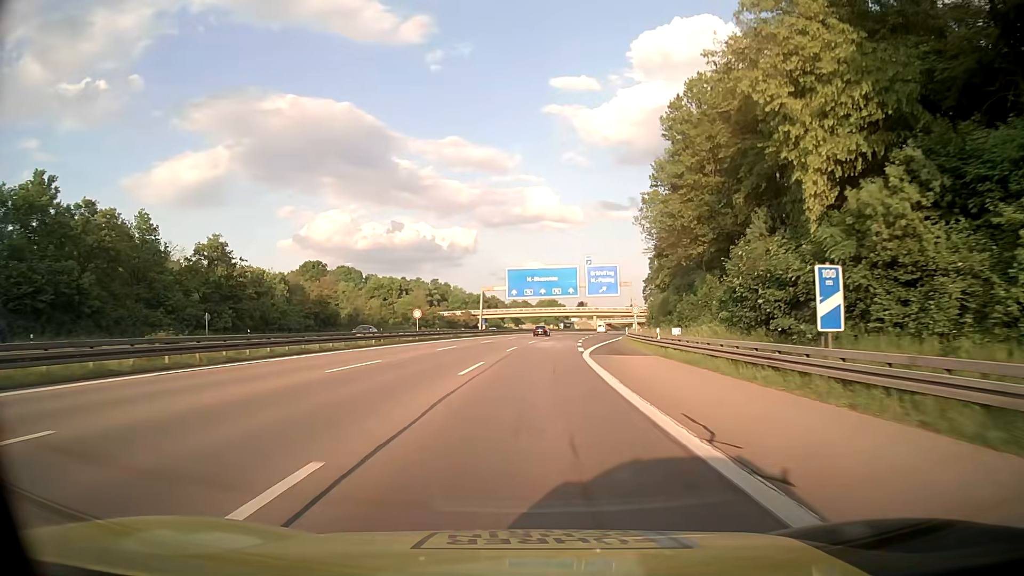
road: motorway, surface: asphalt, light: Day
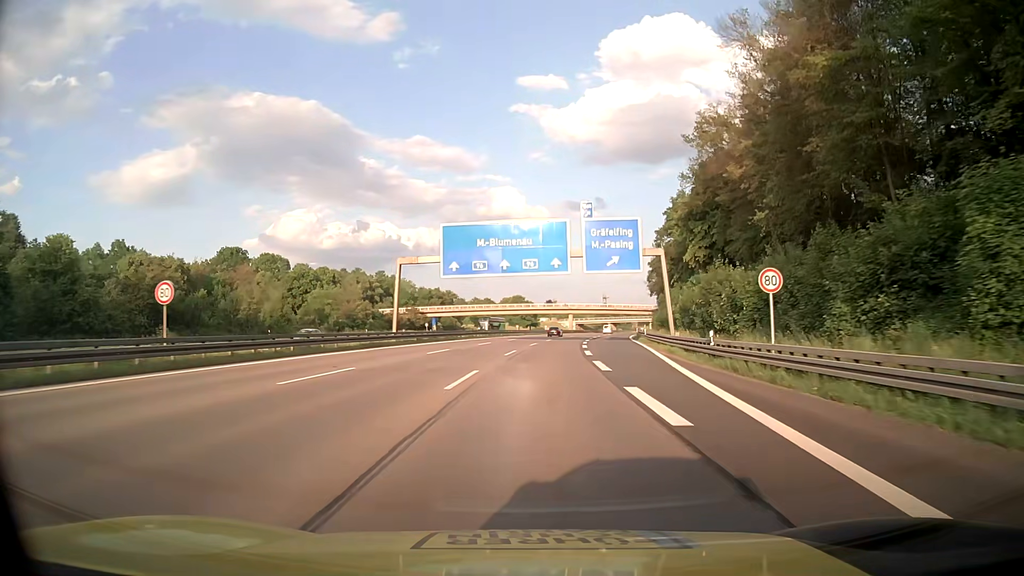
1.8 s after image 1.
(+1.0, +39.8) m; +3°
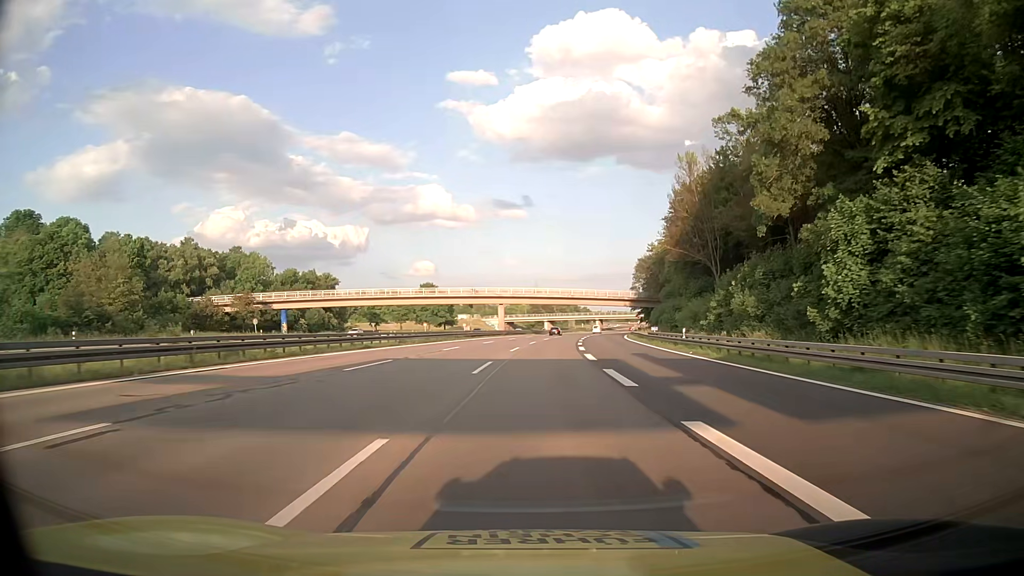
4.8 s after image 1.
(+3.2, +66.2) m; +6°
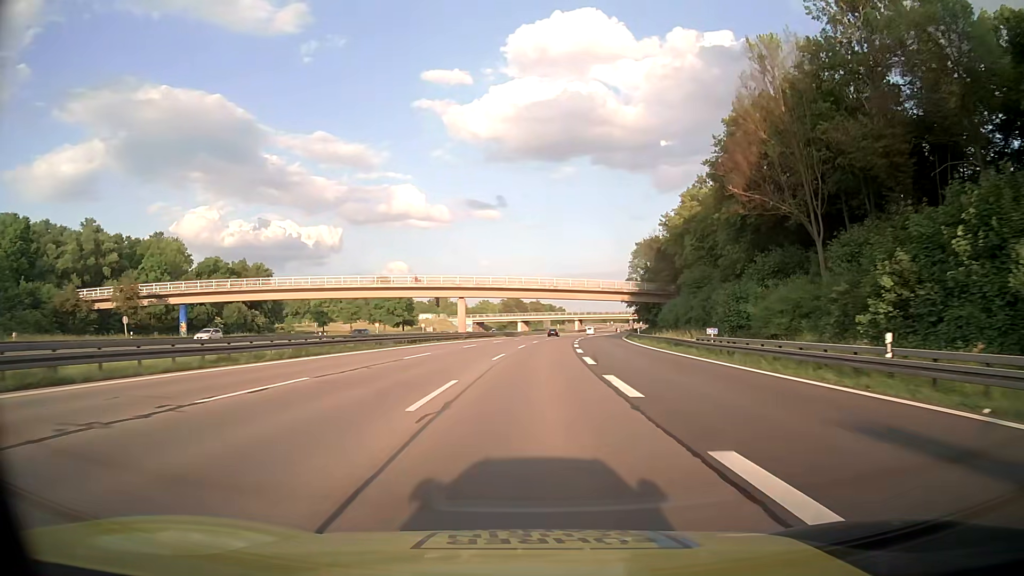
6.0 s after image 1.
(+0.5, +26.5) m; +2°
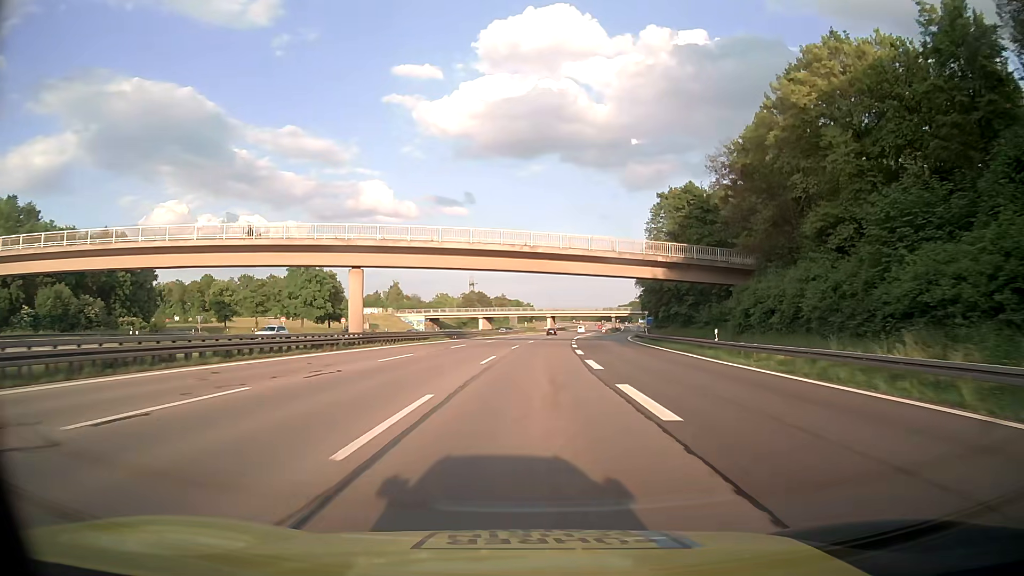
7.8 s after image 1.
(+1.0, +39.8) m; +3°
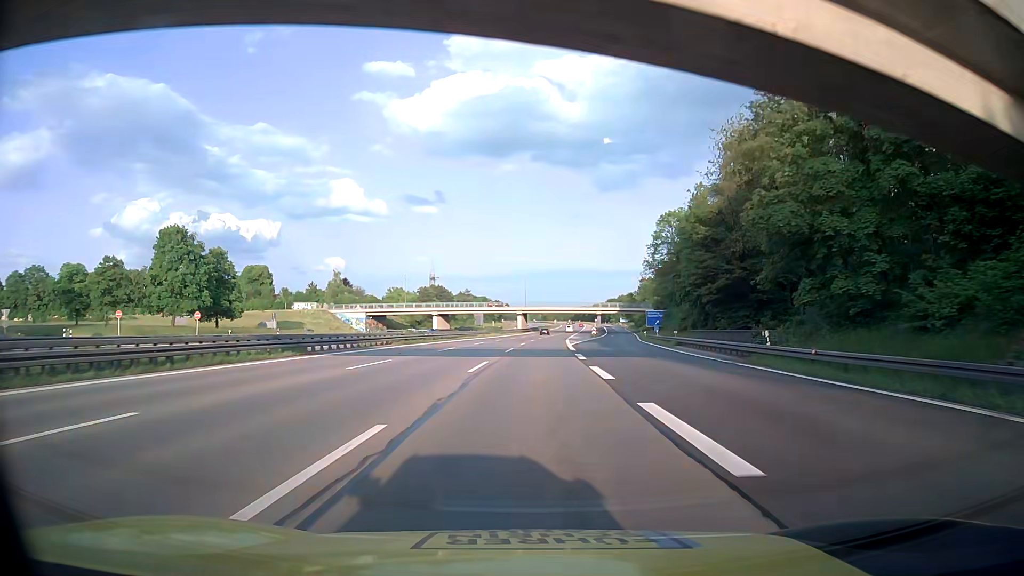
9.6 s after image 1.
(+0.9, +39.8) m; +3°
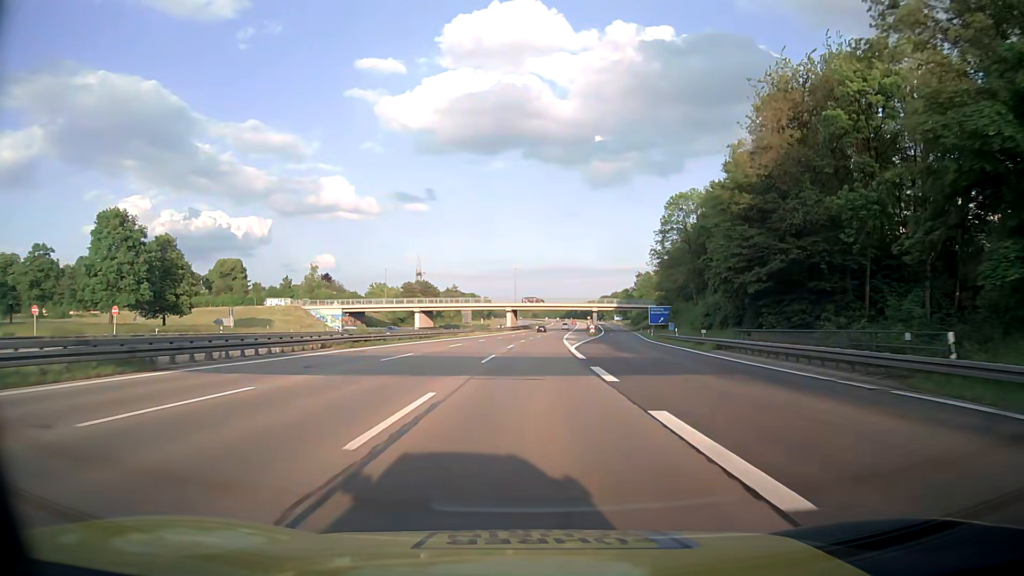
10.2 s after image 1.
(0.0, +13.3) m; 0°
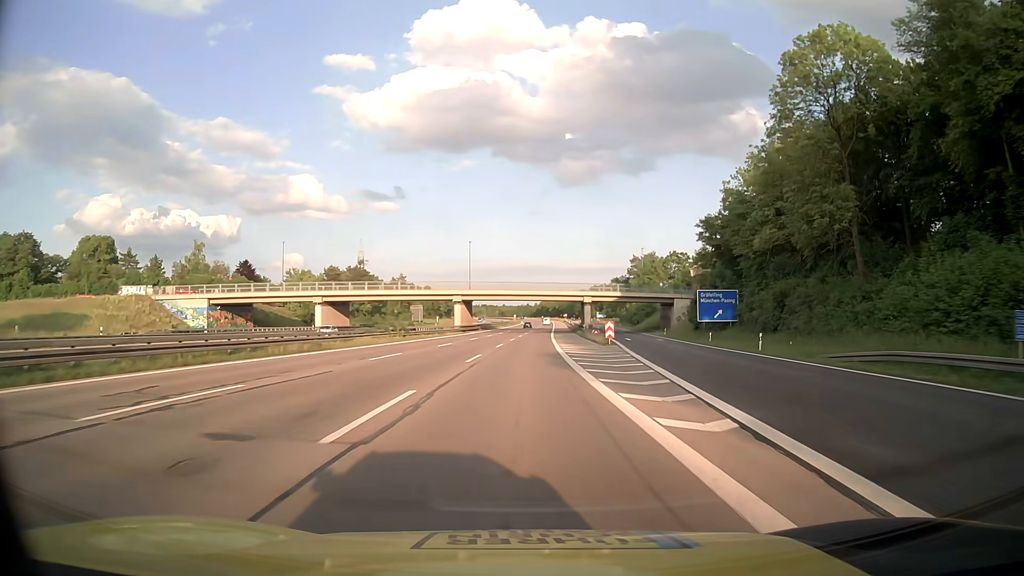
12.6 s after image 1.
(+1.8, +53.0) m; +3°
(0, +10) (0, +20) (0, +30) (0, +40) (+1, +50) (+1, +60) (+1, +70) (+1, +80) (+2, +90) (+2, +100) m
